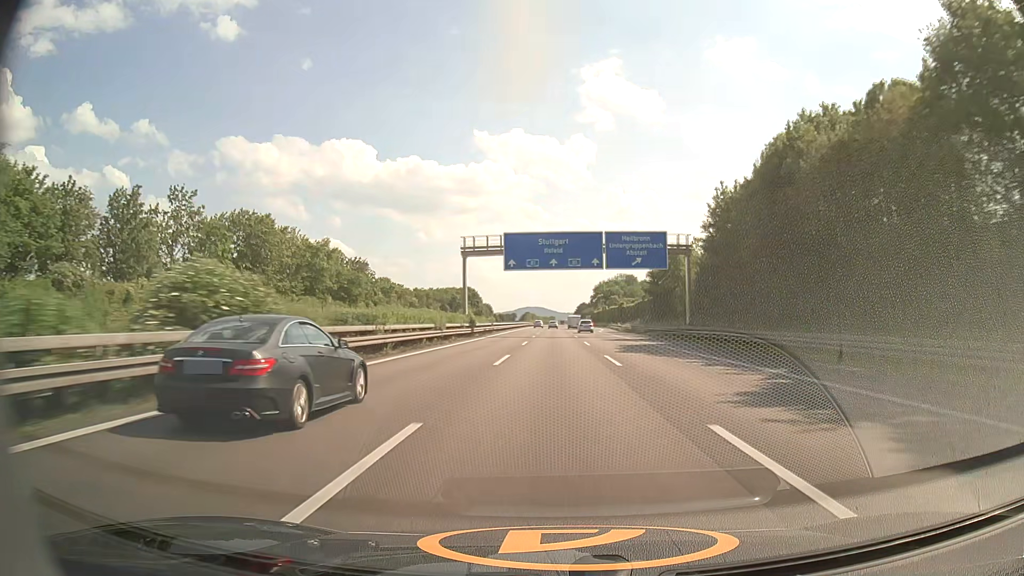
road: motorway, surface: asphalt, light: Day
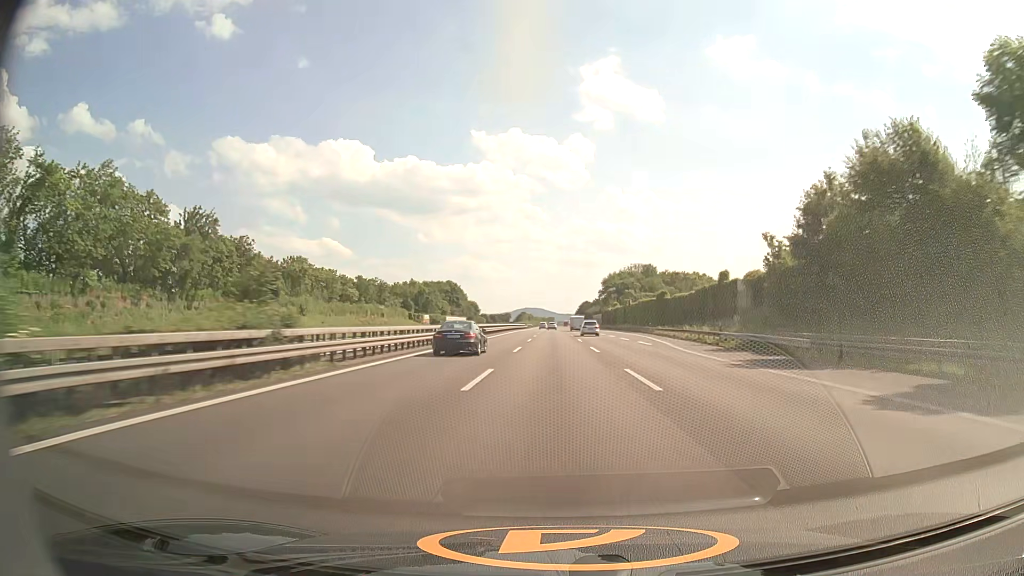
(0.0, +61.1) m; 0°
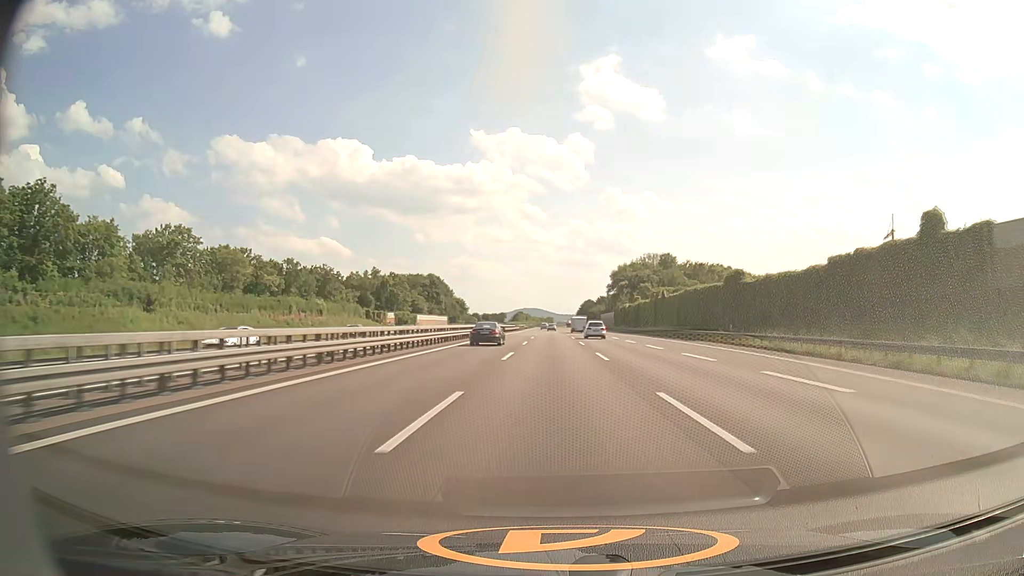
(0.0, +41.0) m; 0°
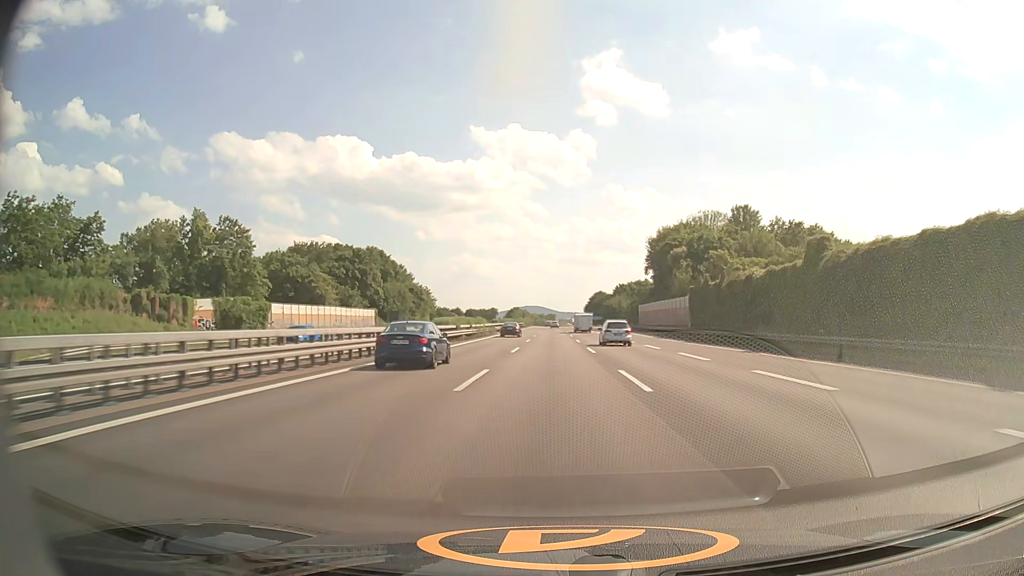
(+0.1, +82.9) m; 0°
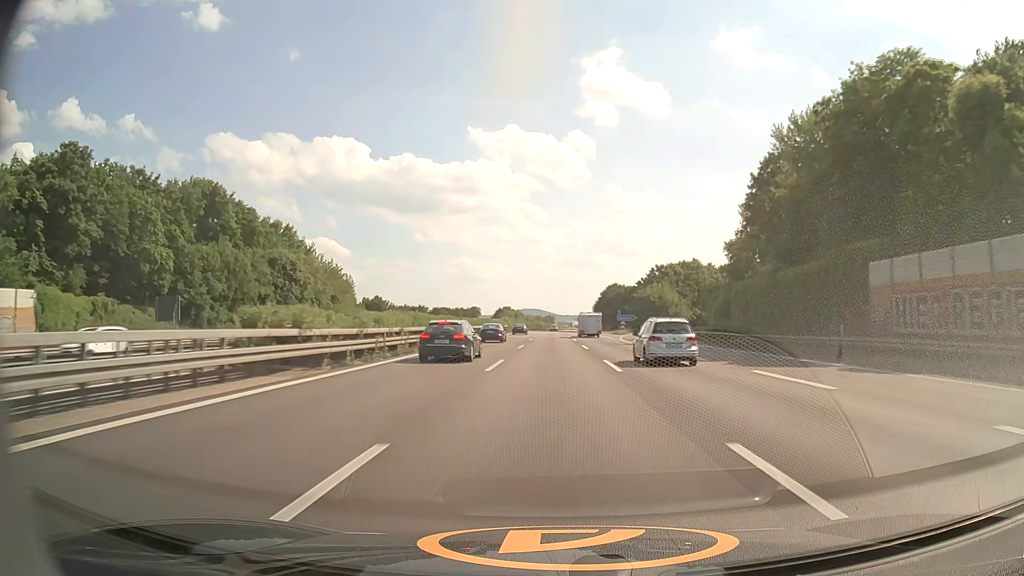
(-0.1, +83.4) m; 0°
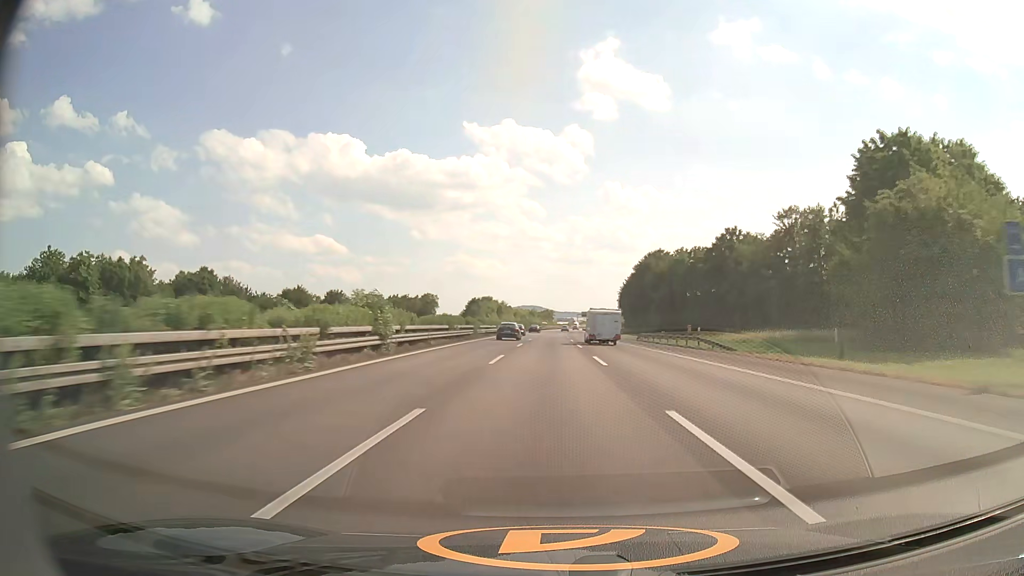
(0.0, +104.3) m; 0°
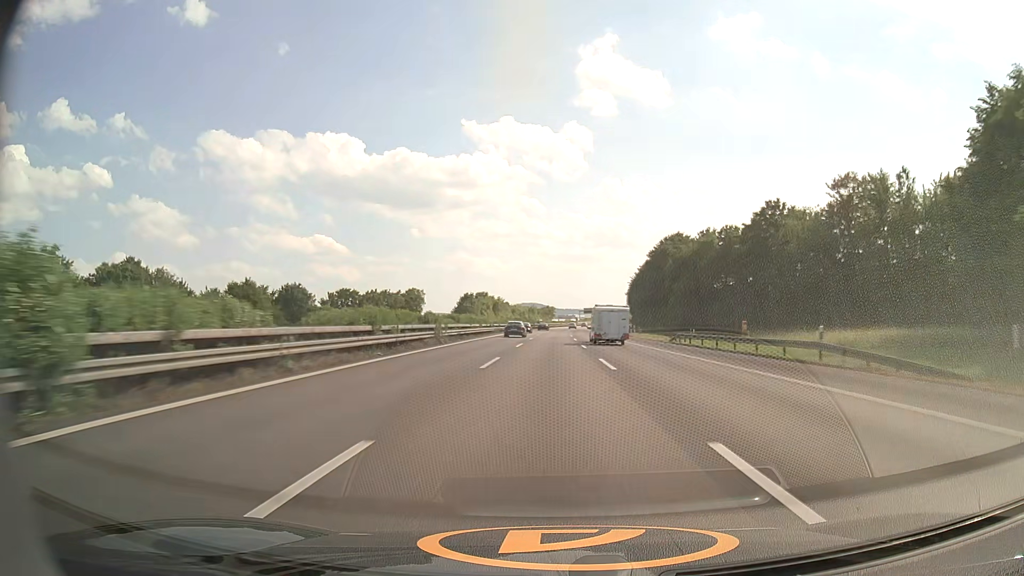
(0.0, +20.8) m; 0°
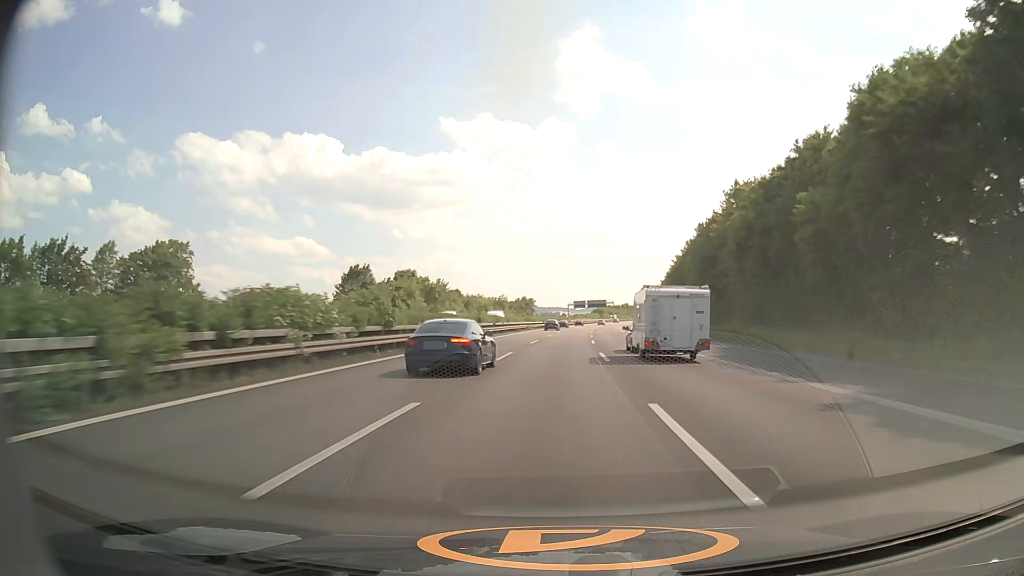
(+1.2, +103.6) m; +1°
(0, +10) (0, +20) (0, +30) (0, +40) (+1, +50) (+1, +60) (+2, +70) (+2, +80) (+3, +90) (+4, +100) m
